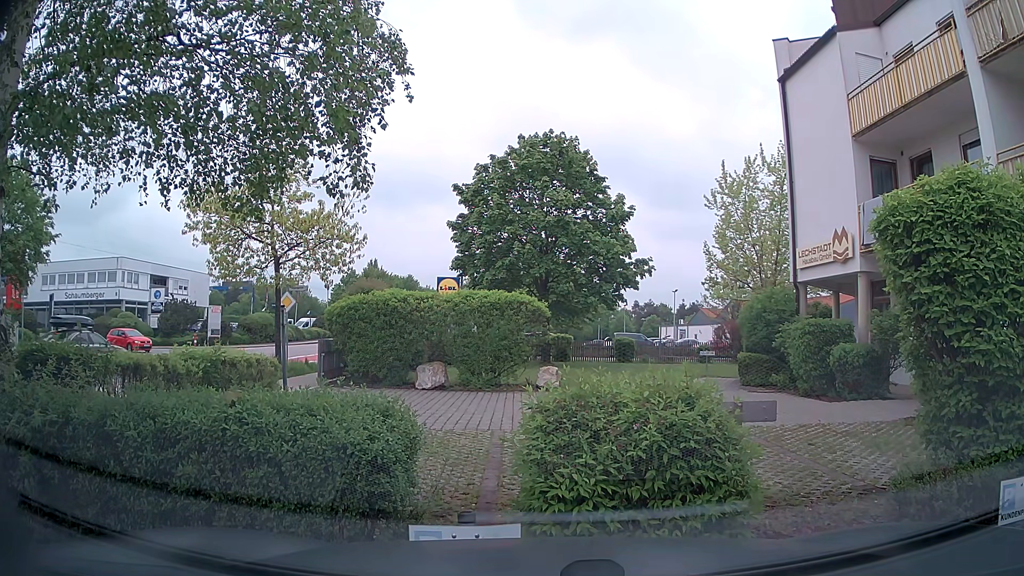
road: tertiary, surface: asphalt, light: Day
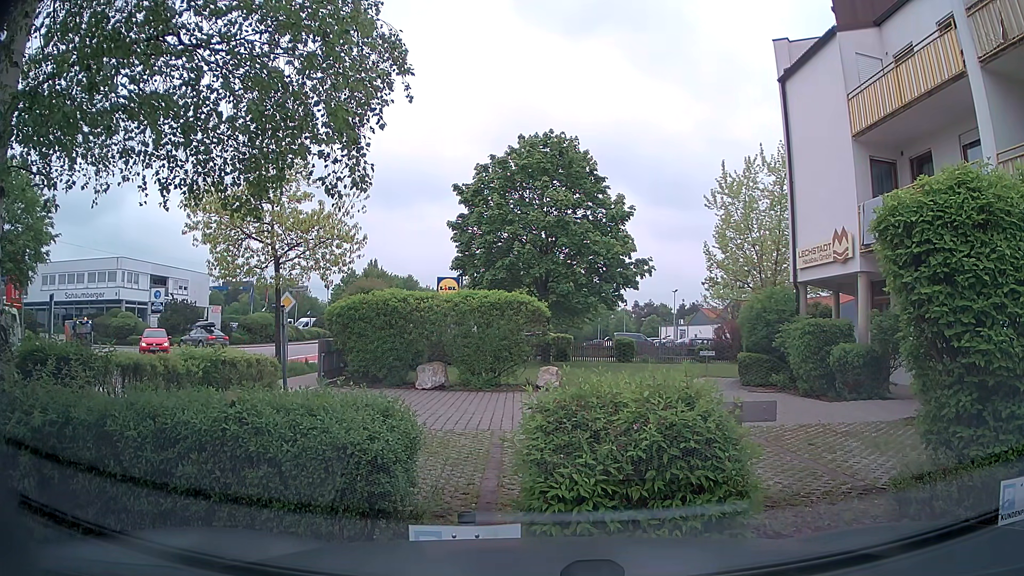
(0.0, 0.0) m; 0°
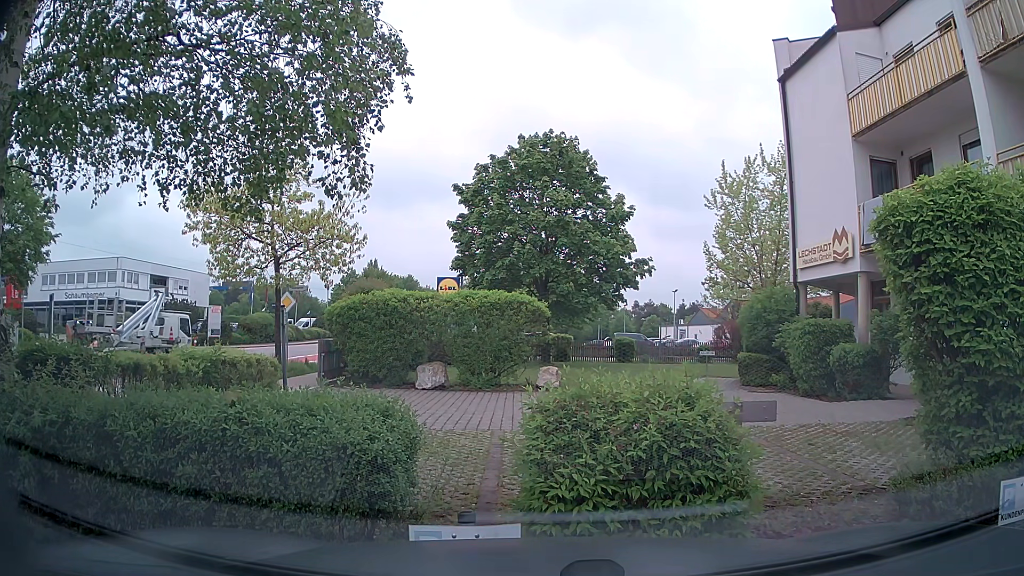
(0.0, 0.0) m; 0°
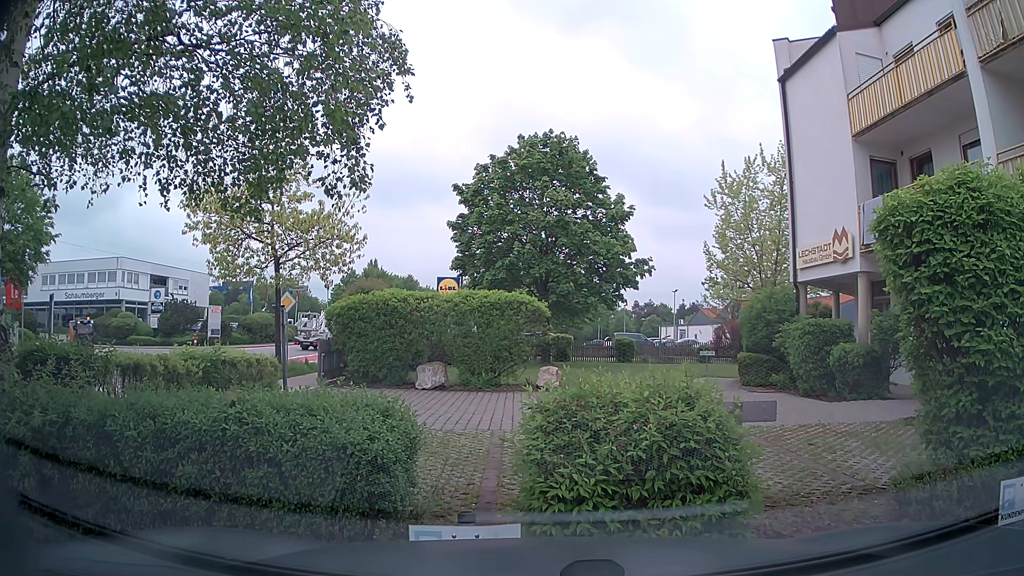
(0.0, 0.0) m; 0°
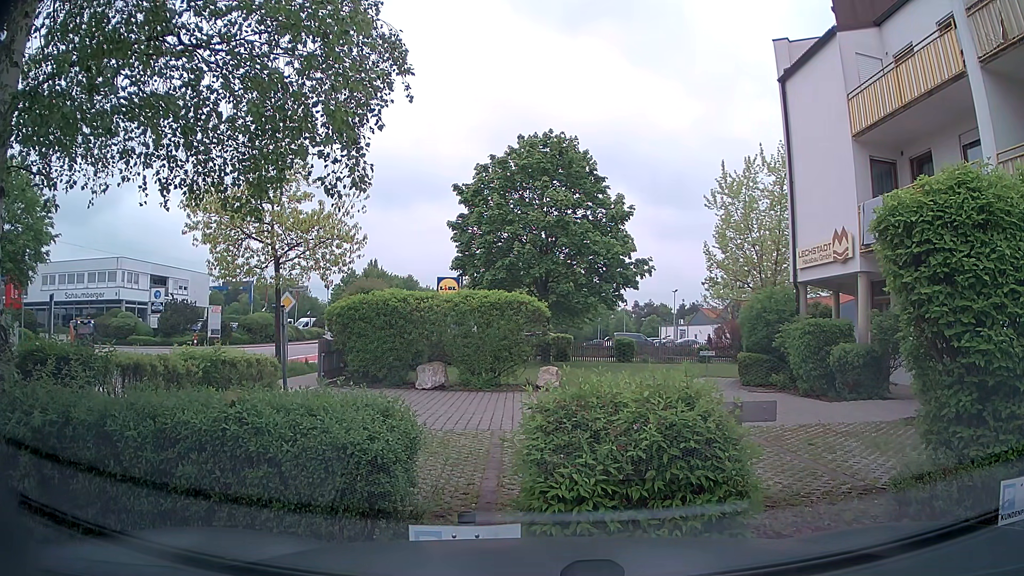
(0.0, 0.0) m; 0°
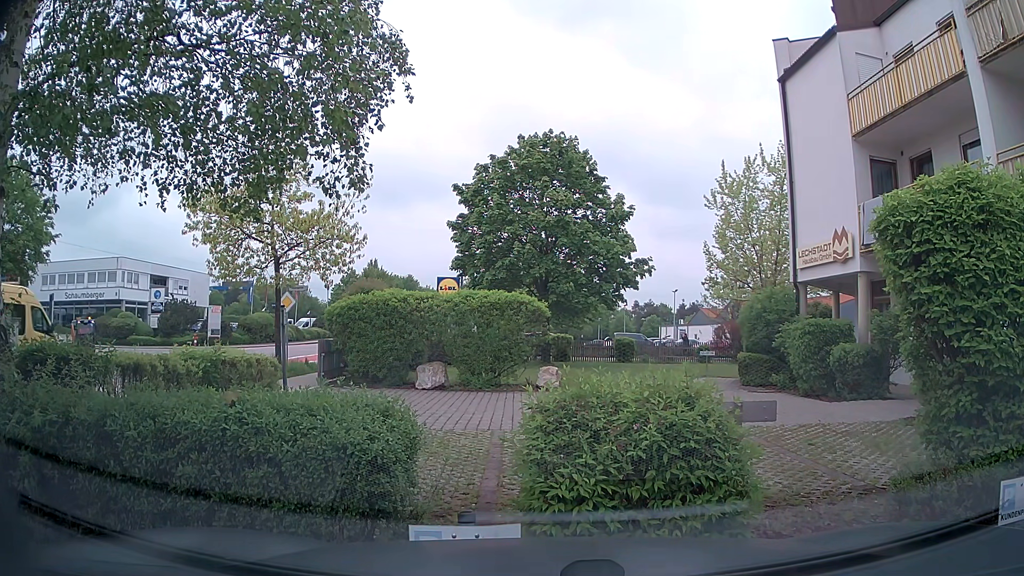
(0.0, 0.0) m; 0°
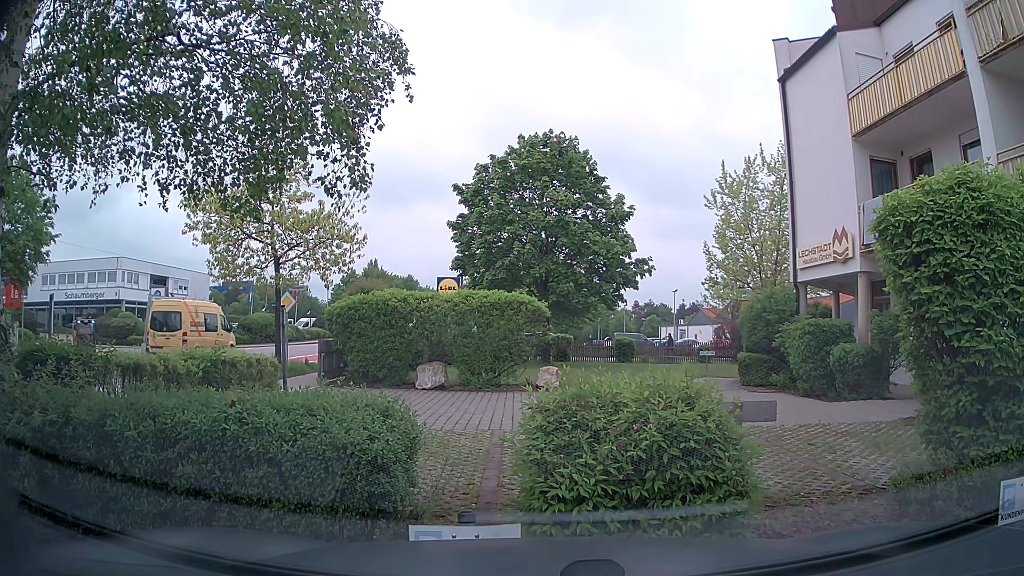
(0.0, 0.0) m; 0°
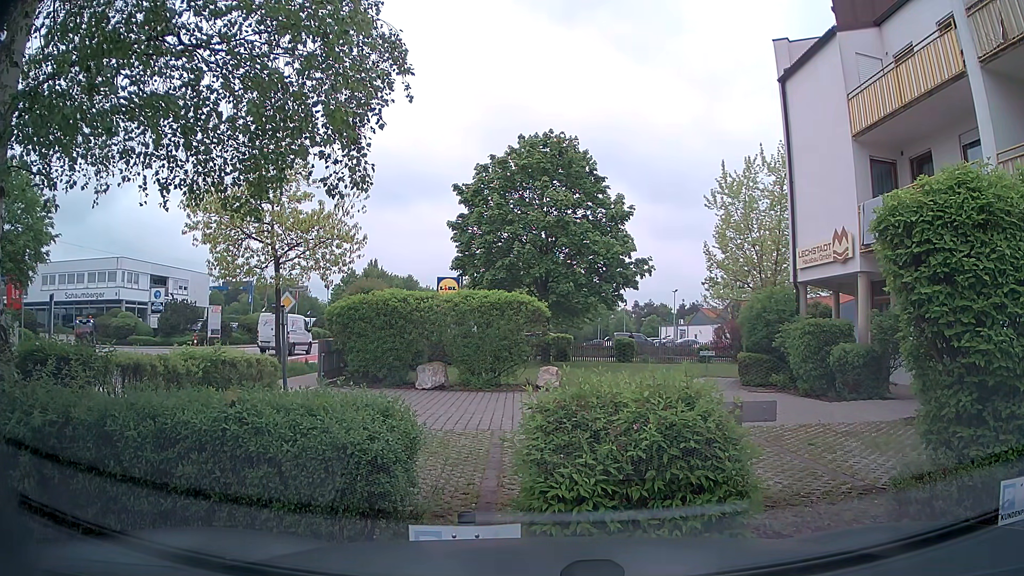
(0.0, 0.0) m; 0°
